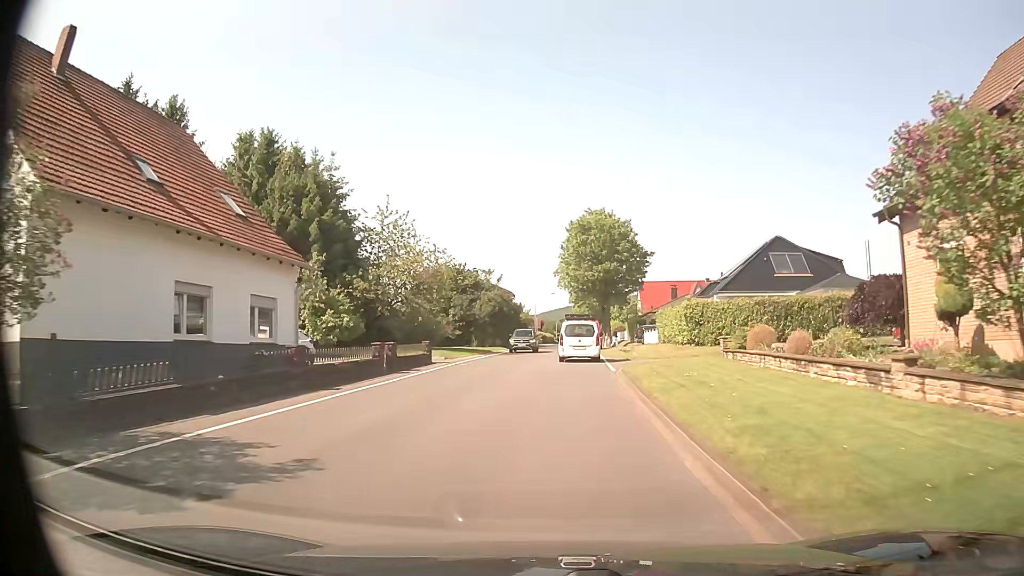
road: tertiary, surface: asphalt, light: Day
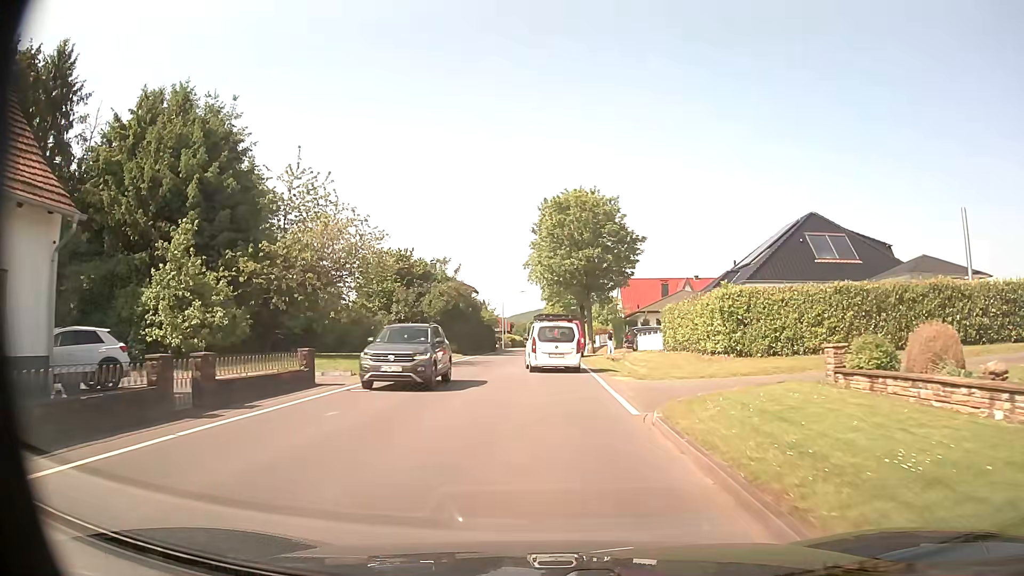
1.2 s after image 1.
(+0.2, +11.7) m; +2°
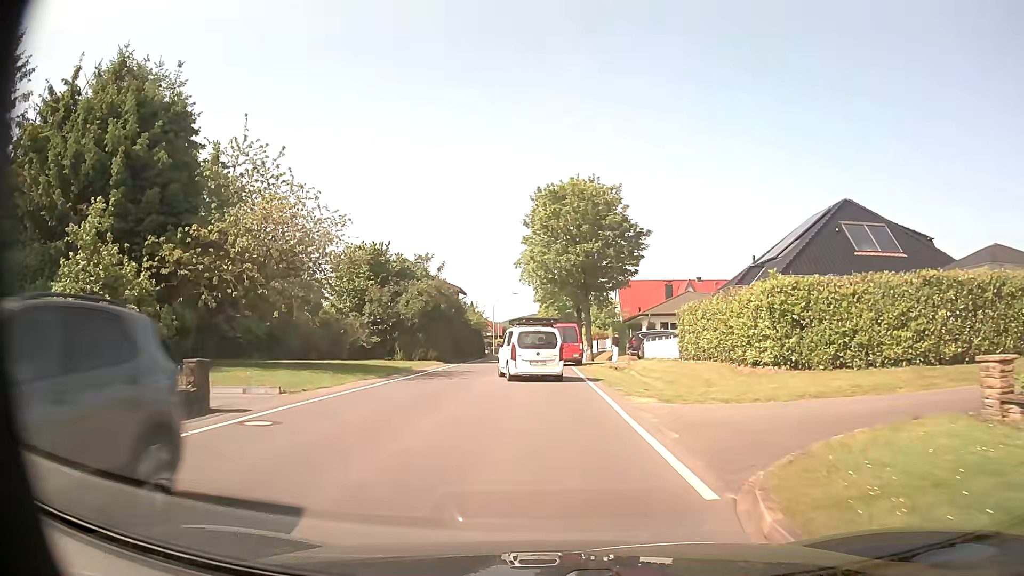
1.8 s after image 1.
(+0.1, +5.5) m; +1°
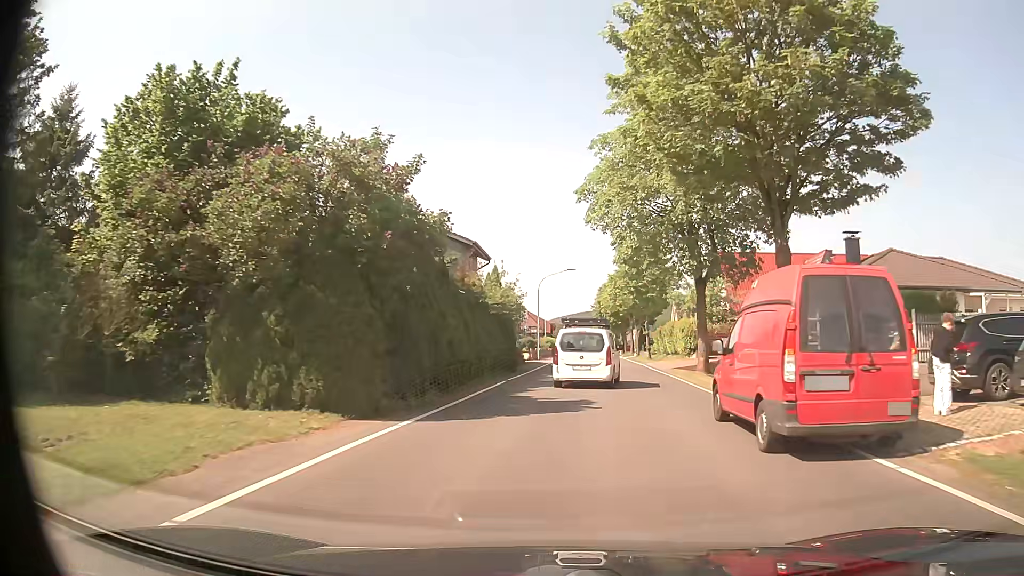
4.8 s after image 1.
(-2.0, +28.9) m; -4°
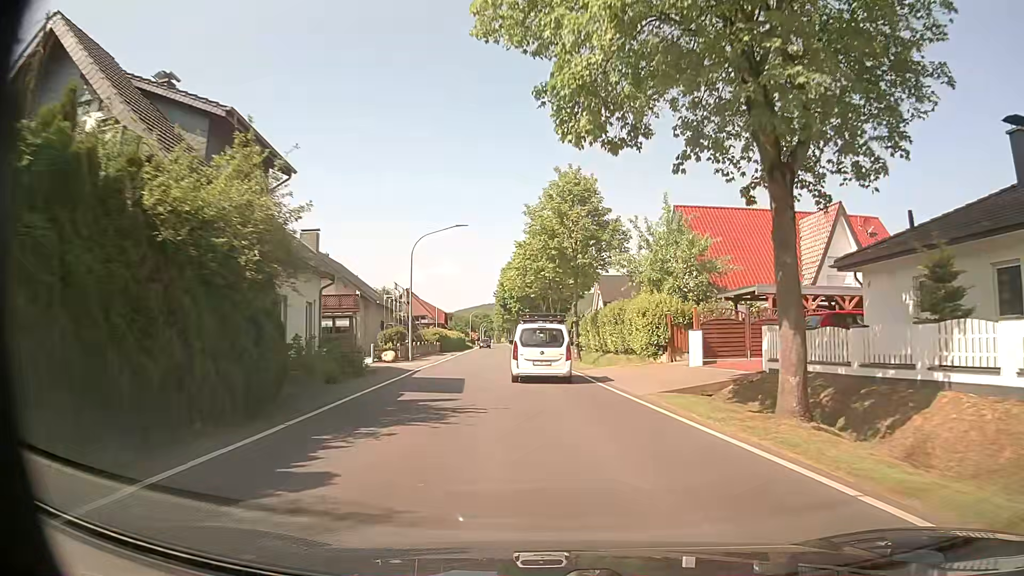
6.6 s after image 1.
(+1.3, +20.1) m; +9°
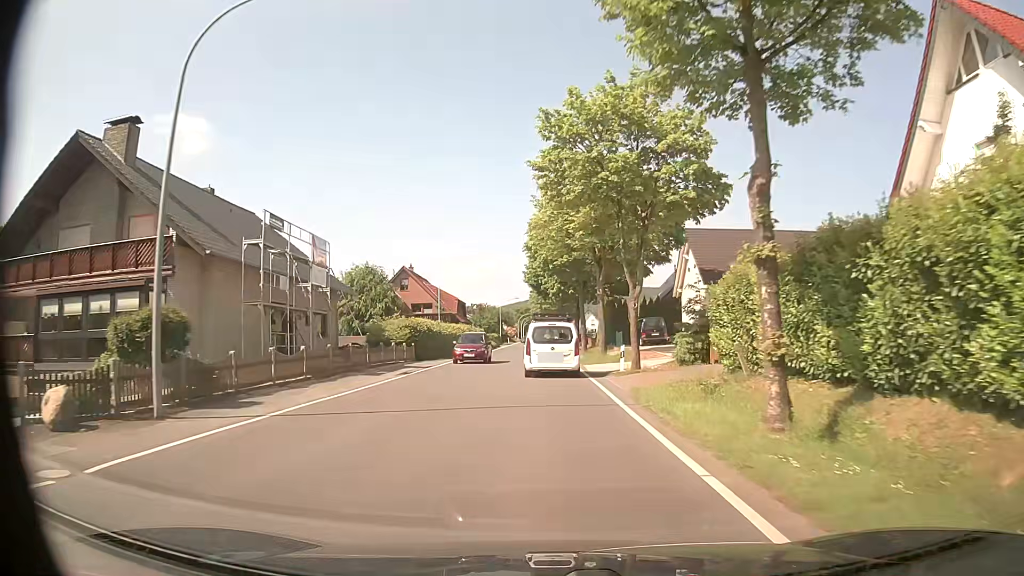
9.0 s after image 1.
(-0.7, +29.5) m; -4°
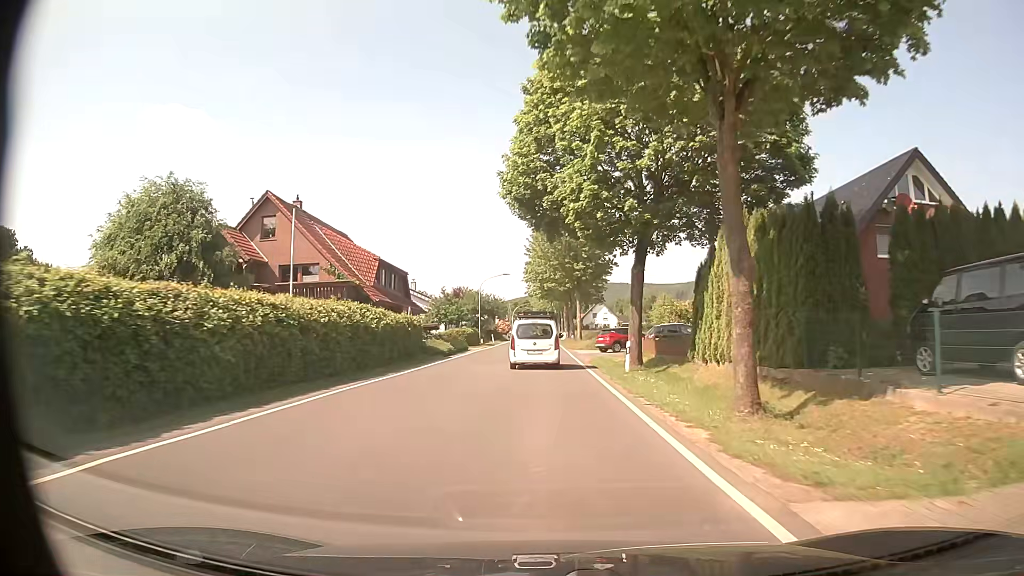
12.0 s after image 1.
(-0.3, +39.4) m; 0°
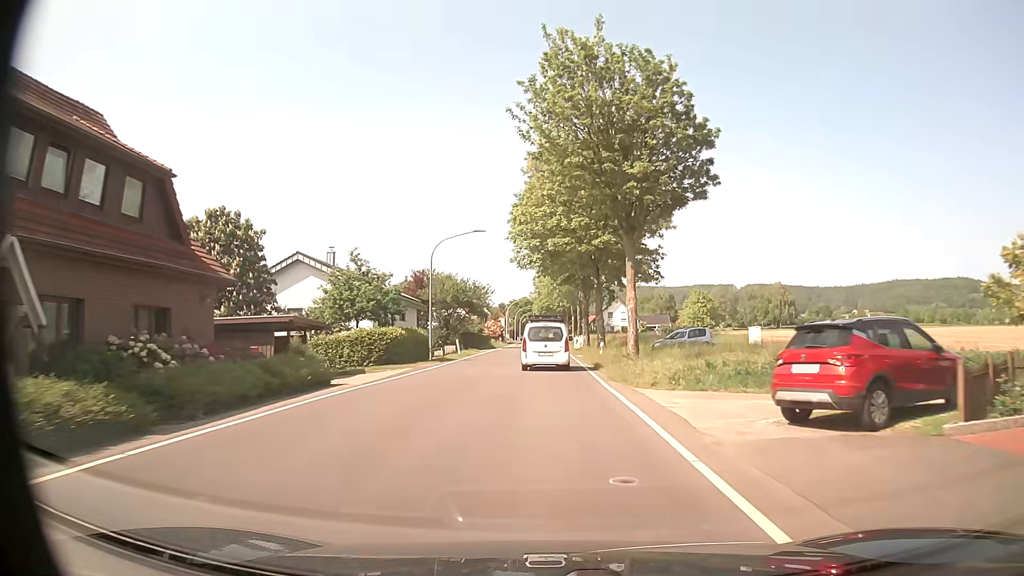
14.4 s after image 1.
(-0.2, +33.6) m; 0°
(0, +10) (0, +20) (0, +30) (0, +40) (0, +50) (0, +60) (0, +70) (0, +80) (0, +90) (0, +100) m
